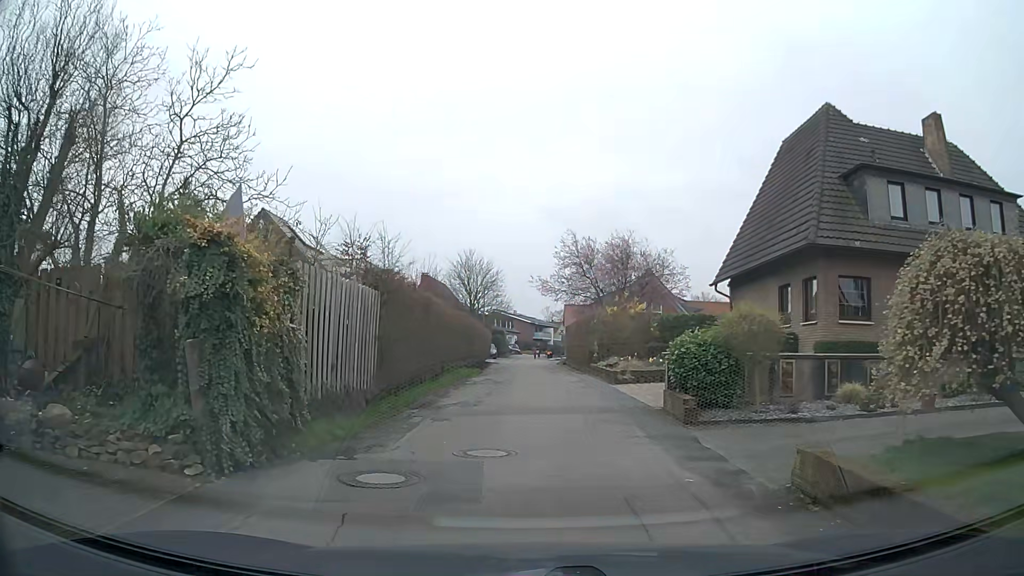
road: residential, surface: asphalt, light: Day
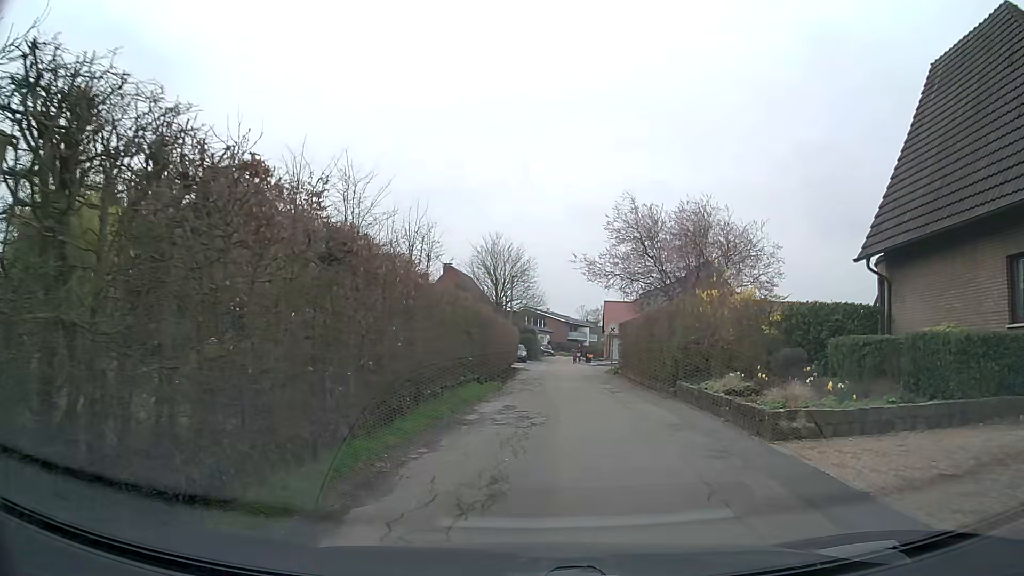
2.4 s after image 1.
(-0.3, +10.7) m; -4°
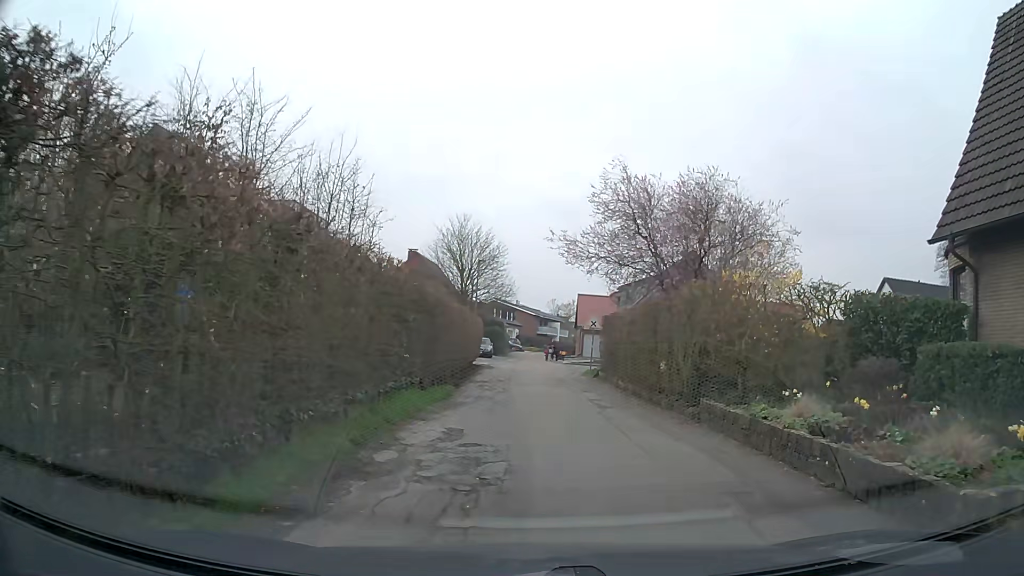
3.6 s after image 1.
(+0.2, +5.2) m; +3°
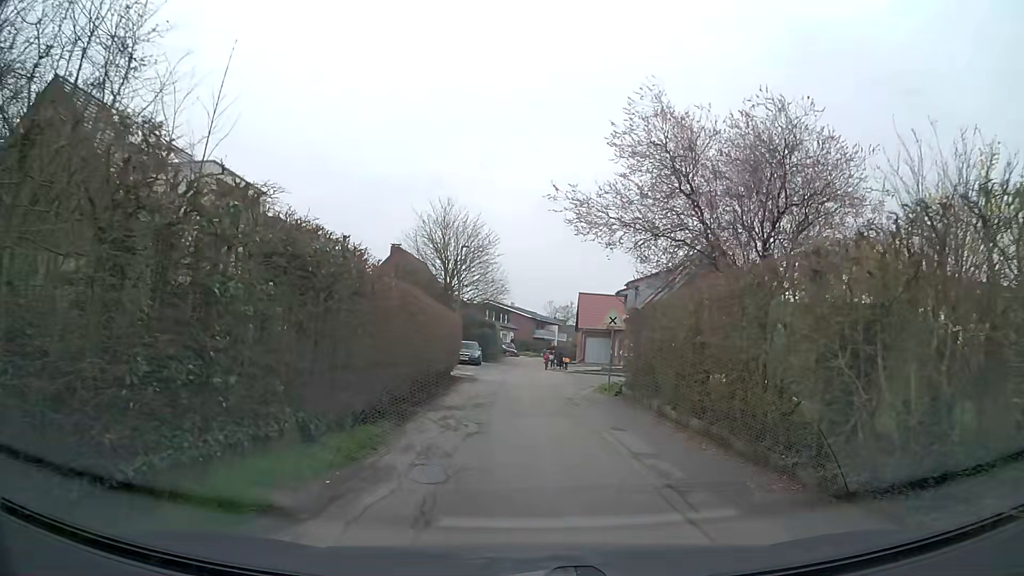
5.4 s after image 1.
(+0.2, +7.8) m; 0°
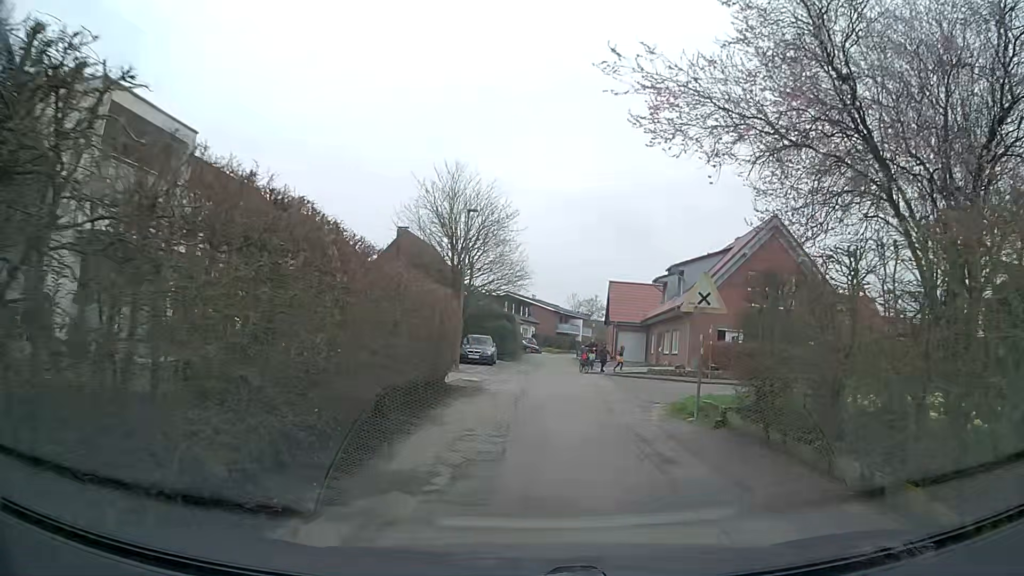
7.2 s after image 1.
(0.0, +8.1) m; -1°
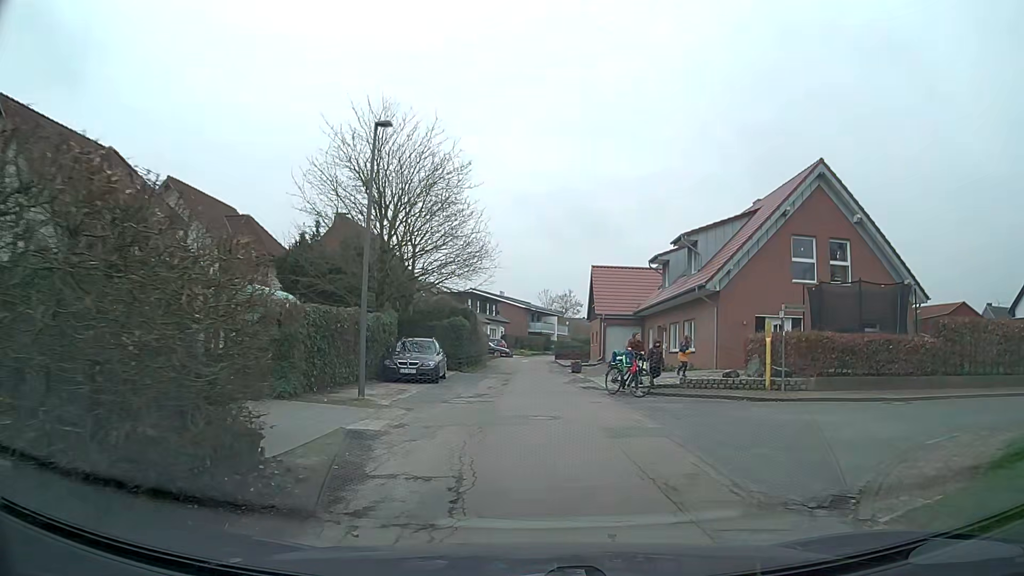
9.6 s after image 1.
(+0.3, +11.1) m; +3°
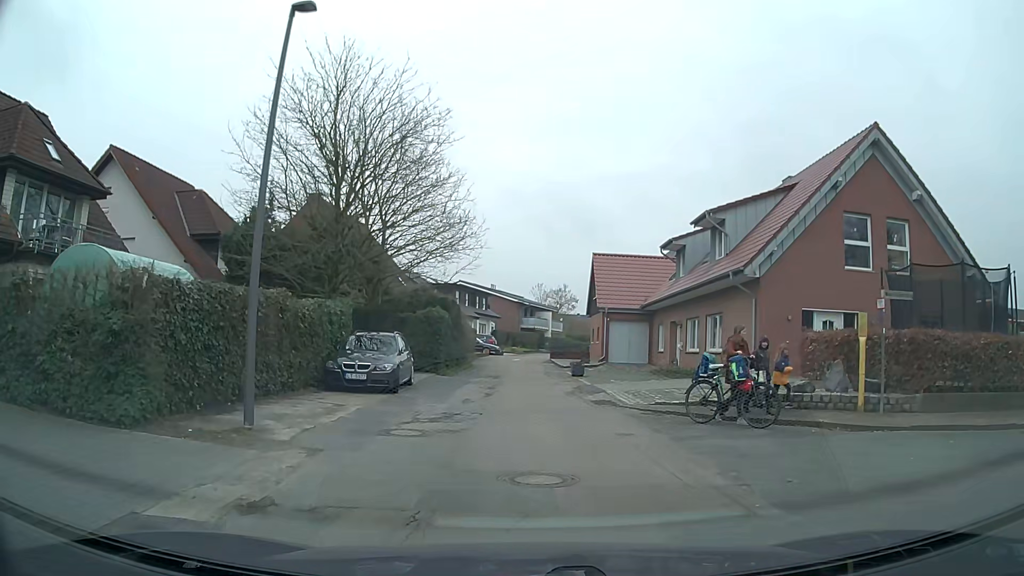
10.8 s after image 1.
(-0.1, +5.7) m; 0°
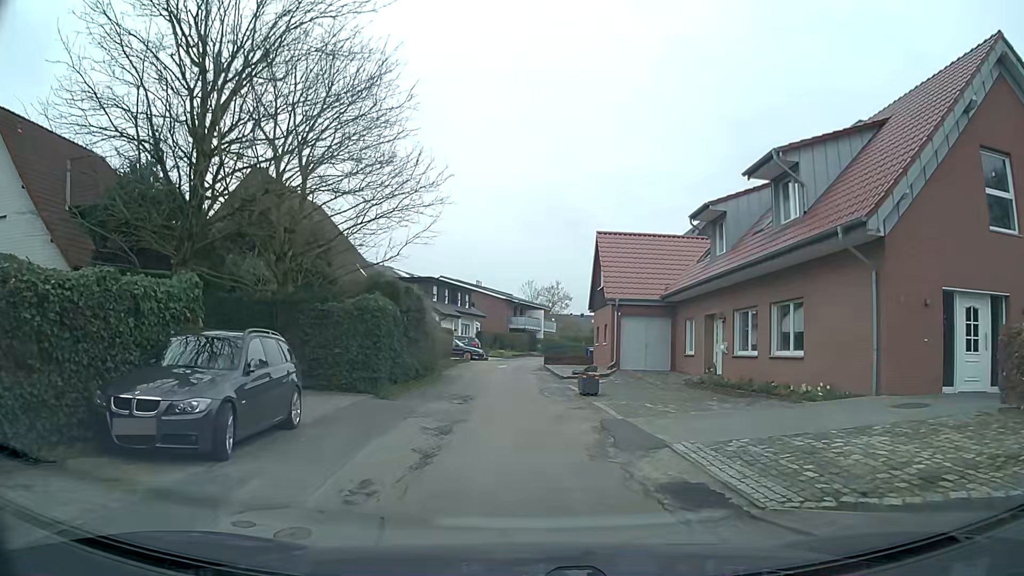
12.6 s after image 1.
(+0.1, +9.0) m; -1°
(0, +10) (0, +20) (0, +30) (0, +40) (+1, +50) (+3, +60) (+7, +69) (+10, +78) (+14, +88) (+18, +97) m
